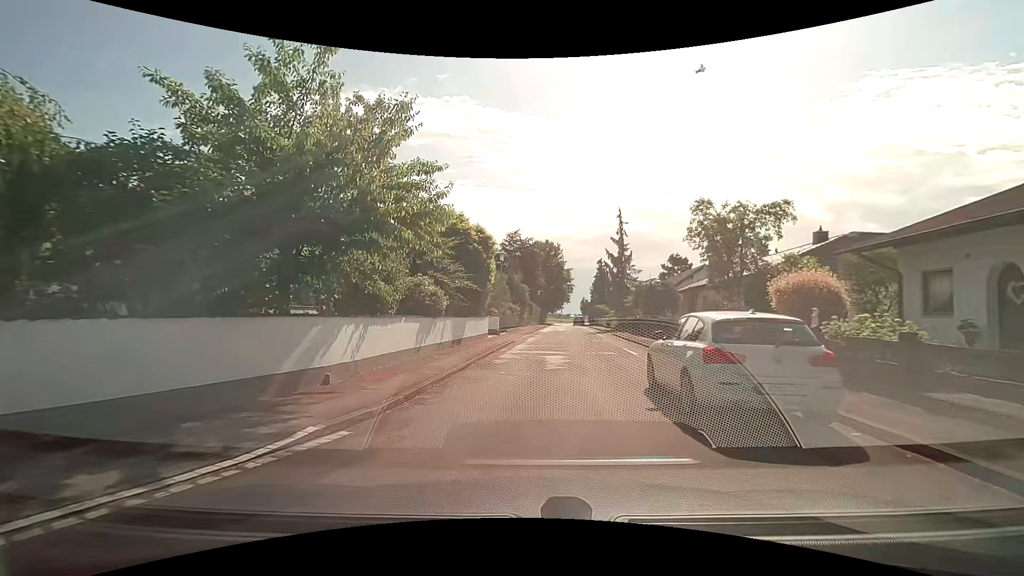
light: Day
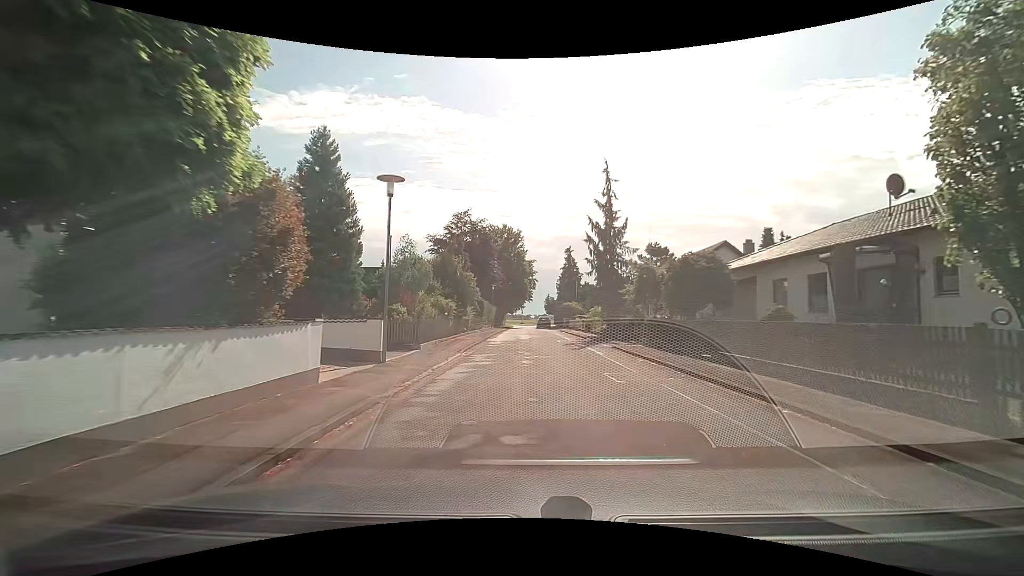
(+1.1, +17.3) m; +5°
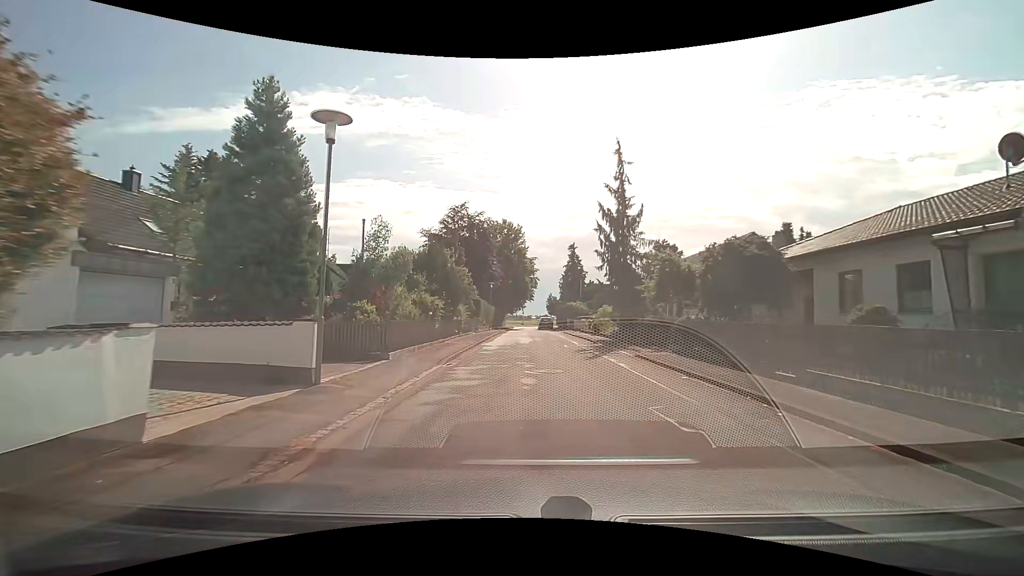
(0.0, +4.3) m; 0°
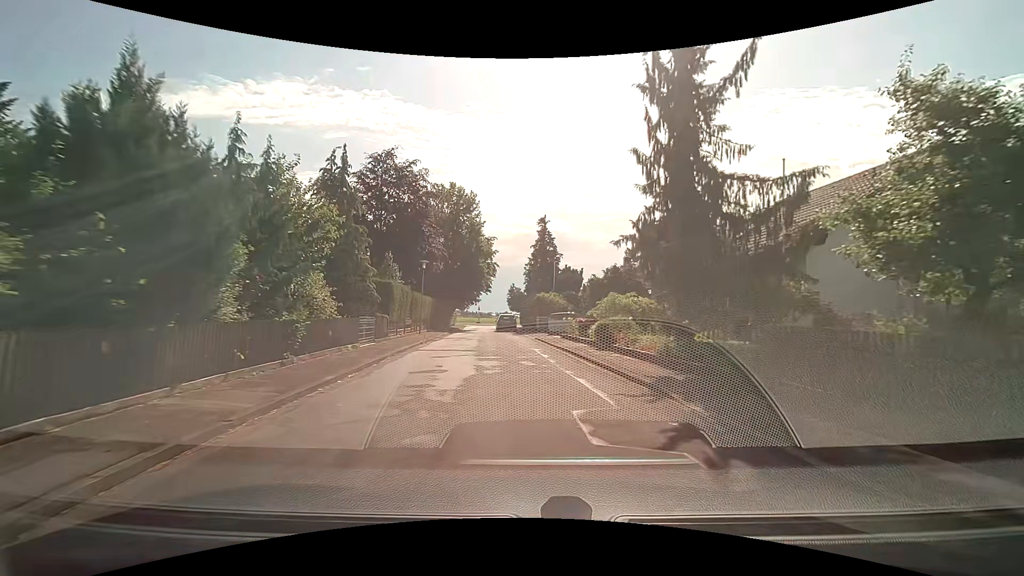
(+0.4, +18.1) m; +4°
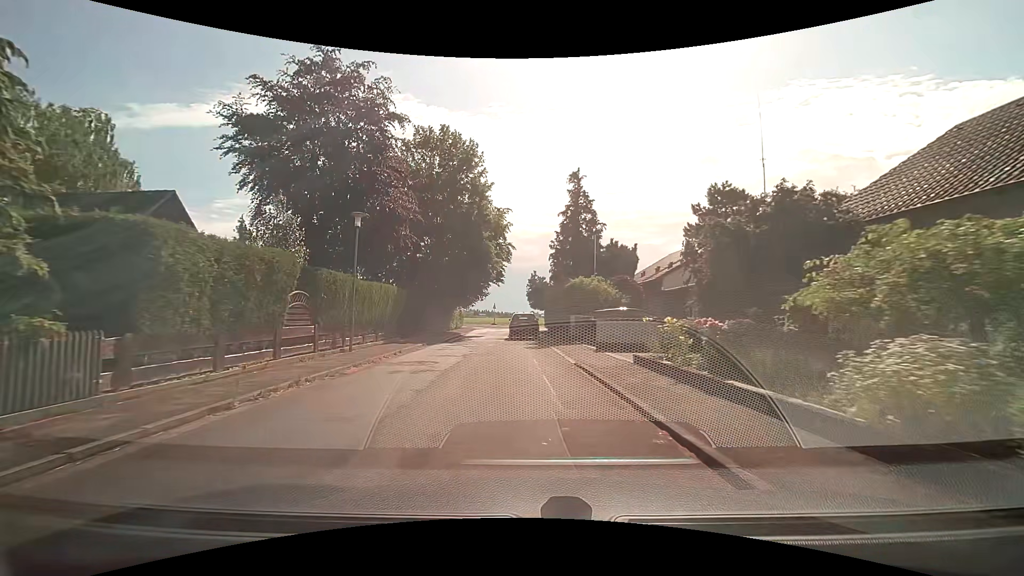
(+0.1, +16.6) m; -2°
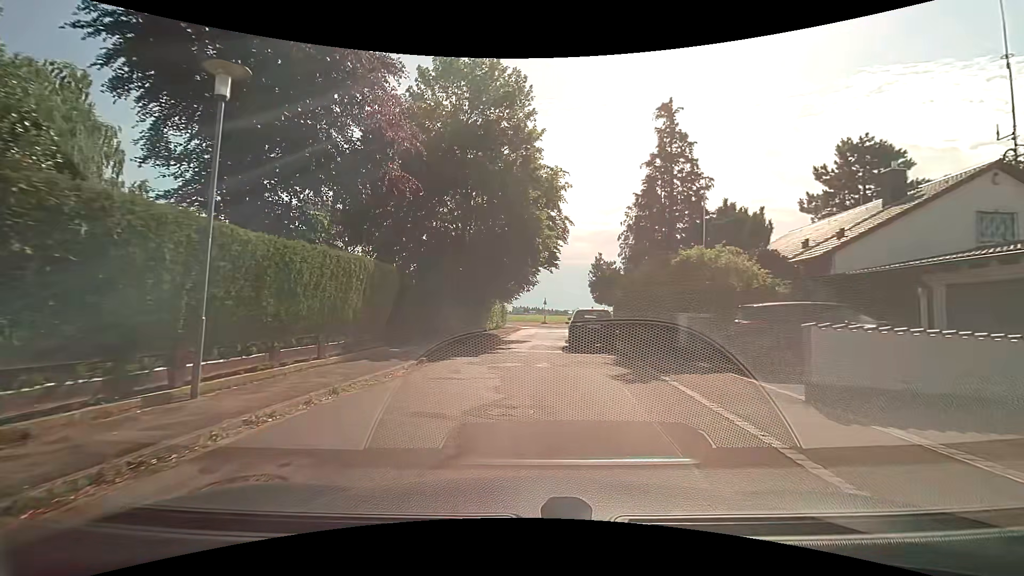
(-0.7, +11.0) m; -6°
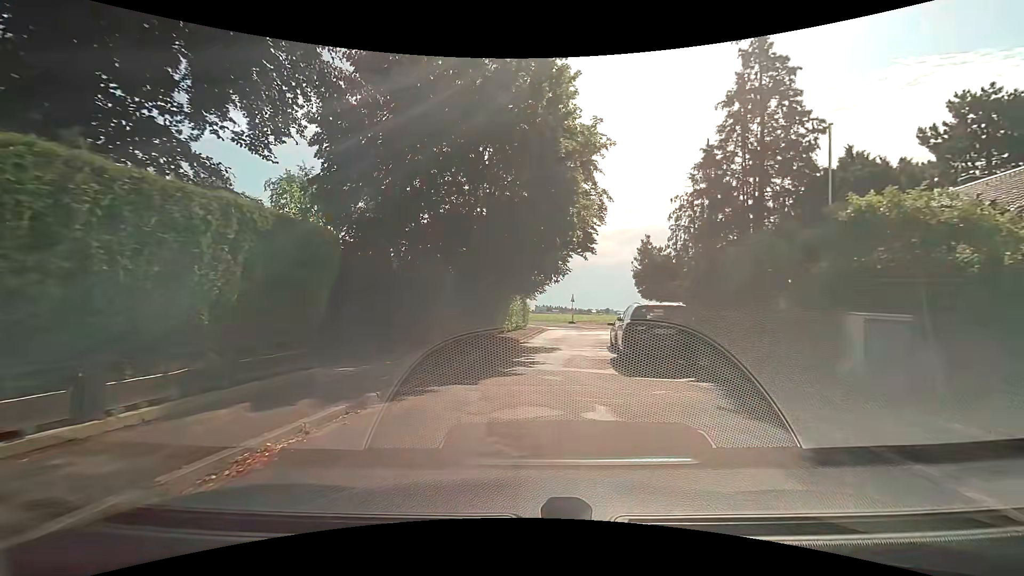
(-0.2, +6.8) m; -2°
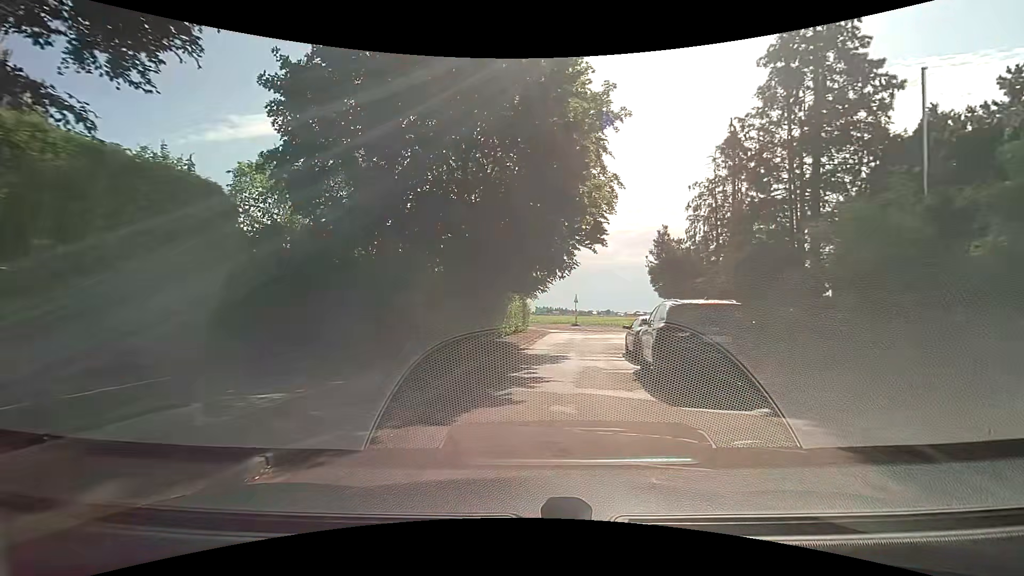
(-0.1, +3.3) m; 0°
